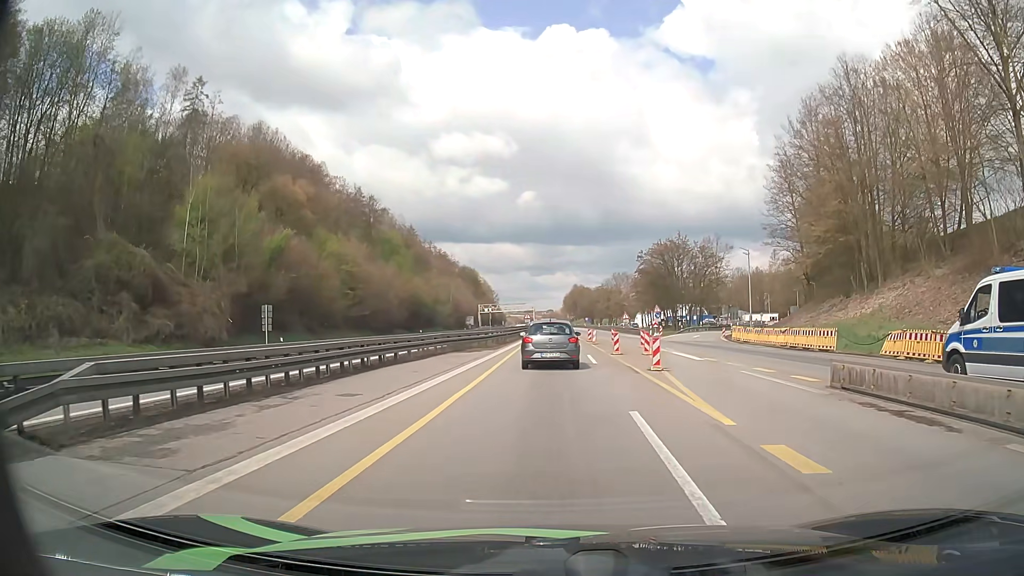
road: motorway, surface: asphalt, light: Day
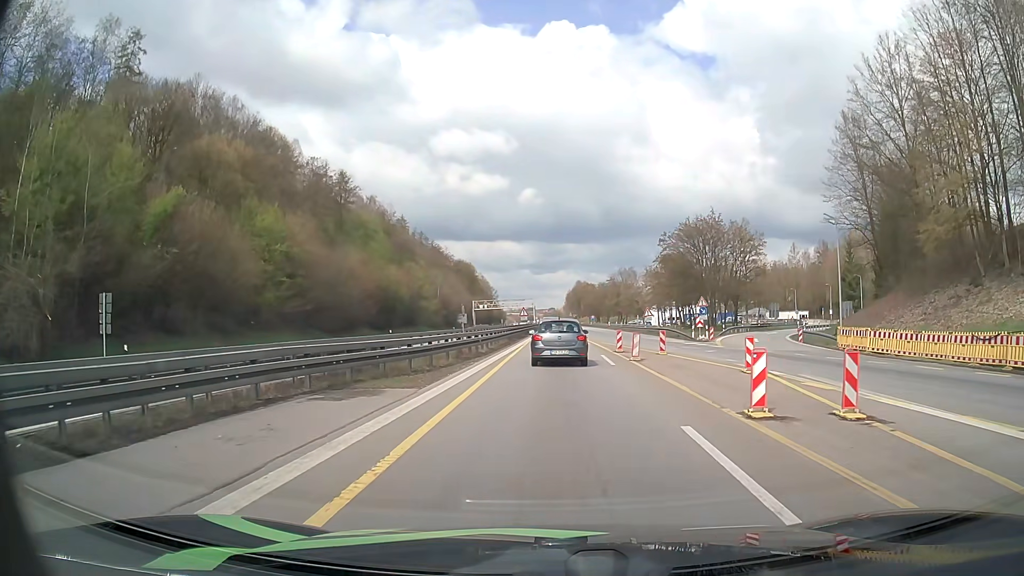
(0.0, +19.8) m; 0°
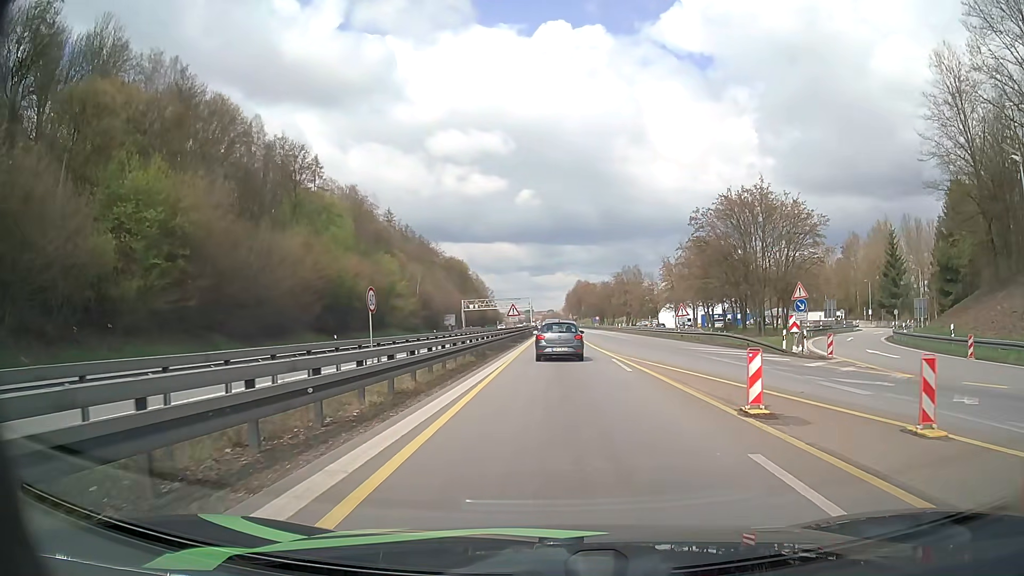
(0.0, +20.1) m; 0°
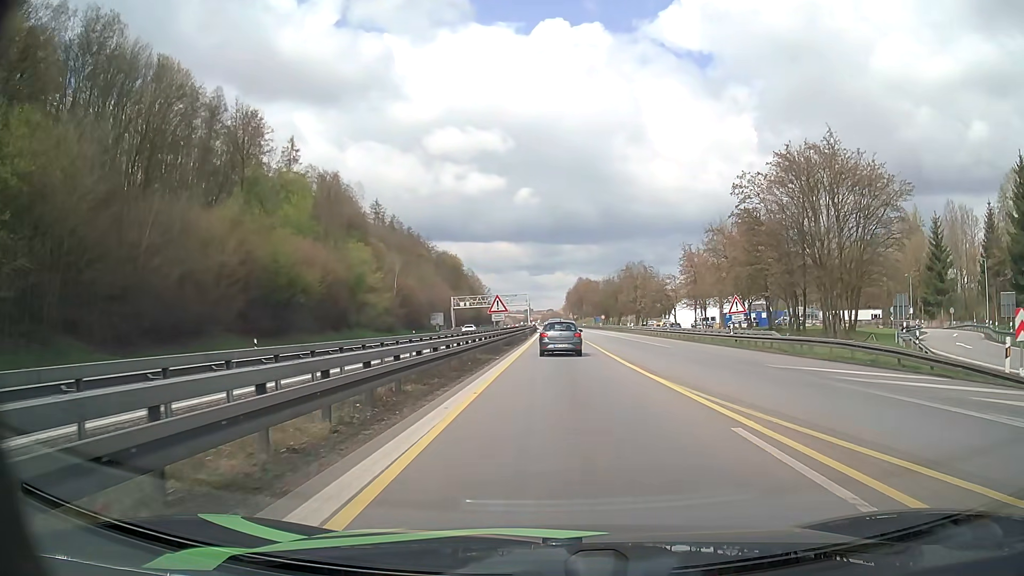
(0.0, +16.5) m; 0°
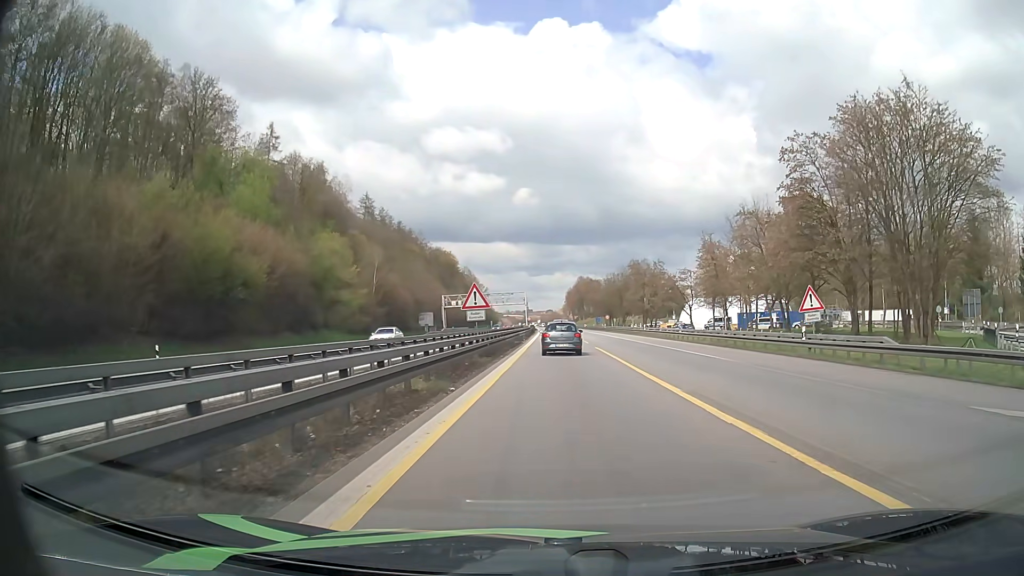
(+0.1, +11.7) m; 0°
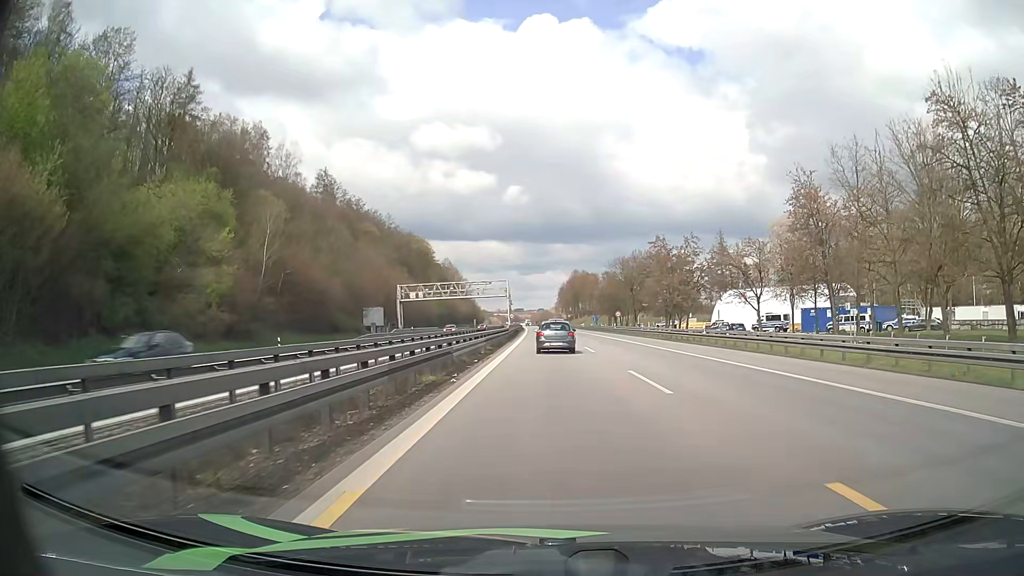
(+0.2, +32.7) m; +1°
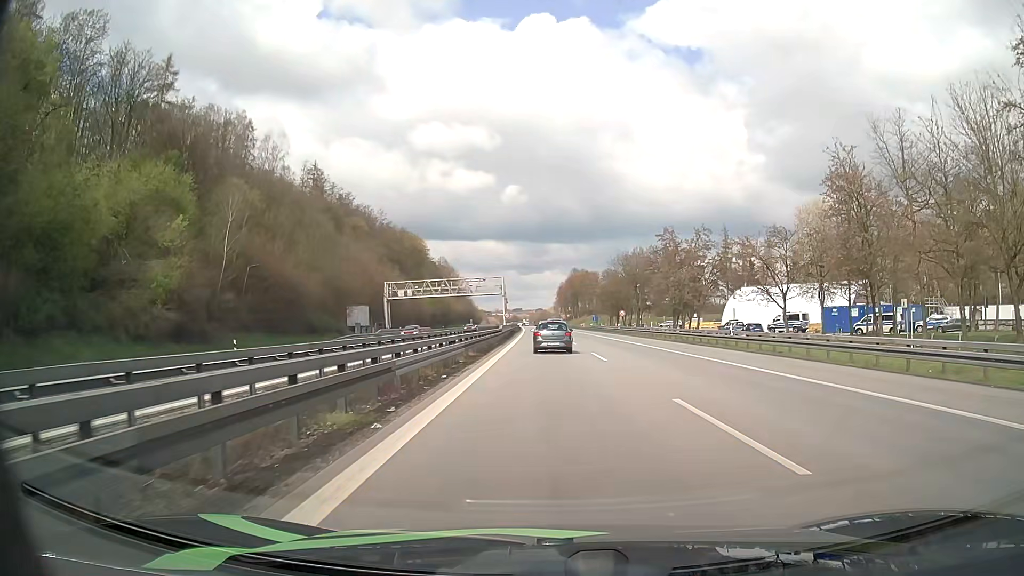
(0.0, +7.0) m; 0°
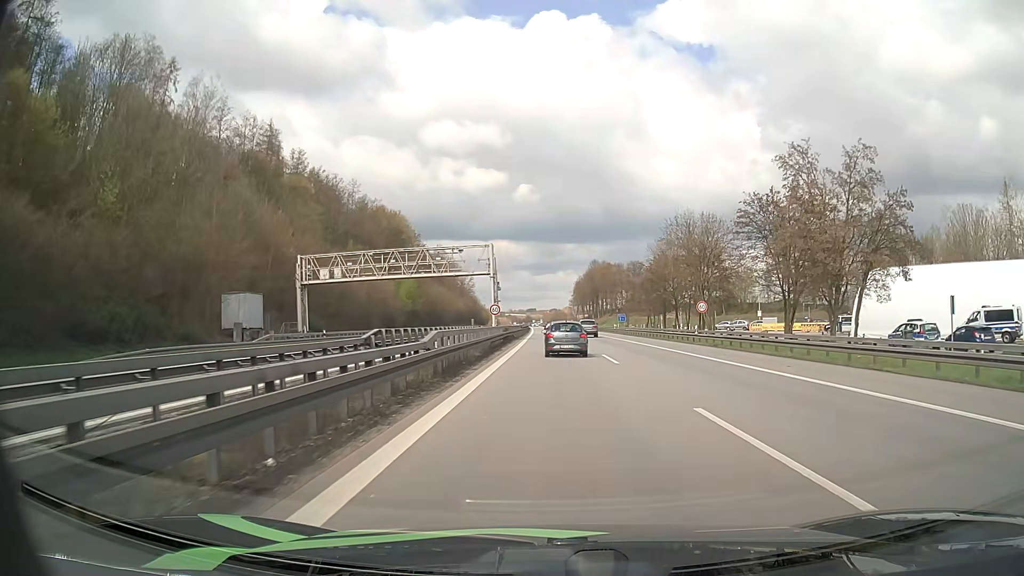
(-0.5, +37.7) m; -1°
(0, +10) (0, +20) (0, +30) (0, +40) (0, +50) (0, +60) (0, +70) (0, +80) (0, +90) (0, +100) m
